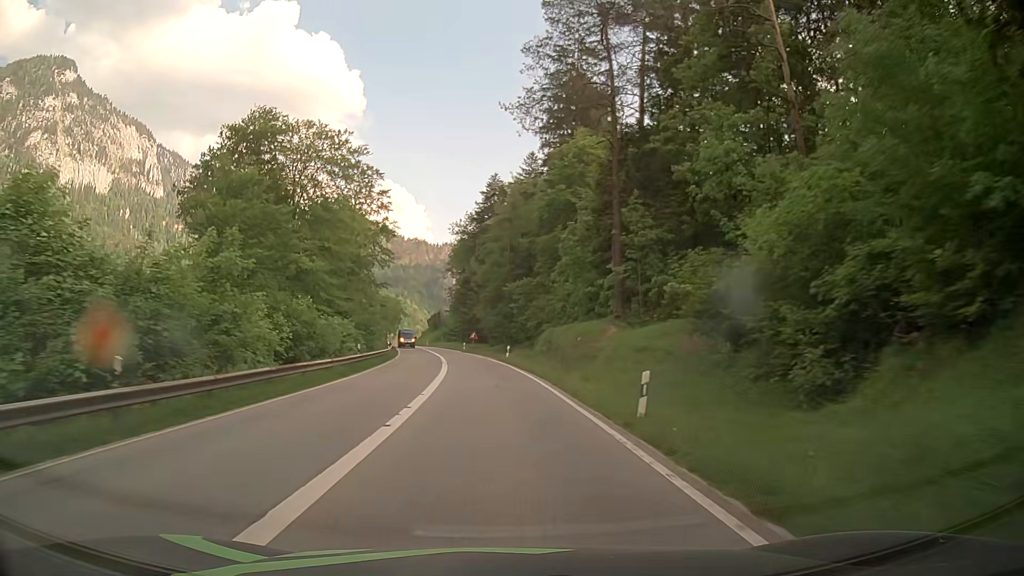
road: primary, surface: asphalt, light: Day
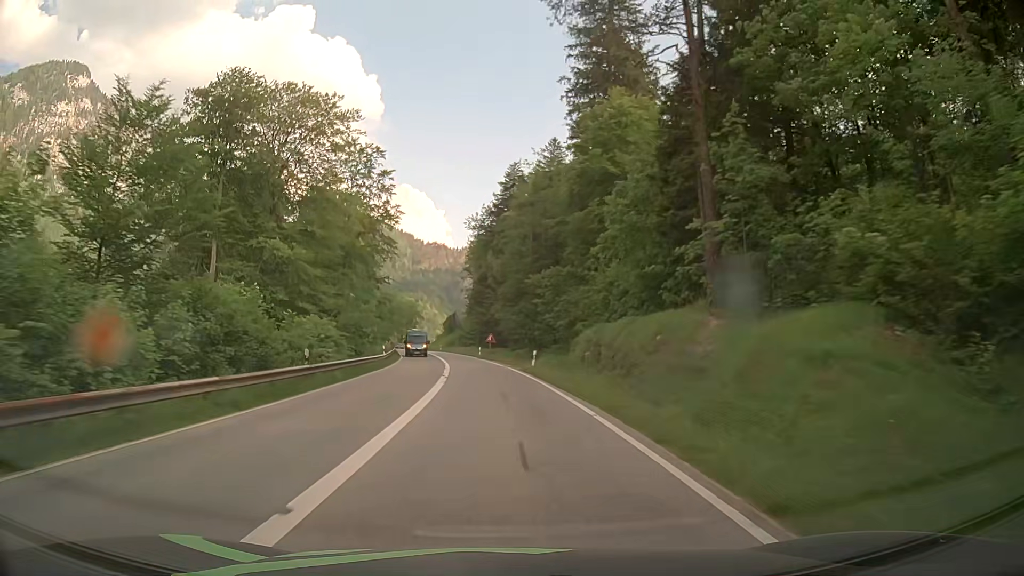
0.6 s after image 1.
(-0.2, +12.2) m; -2°
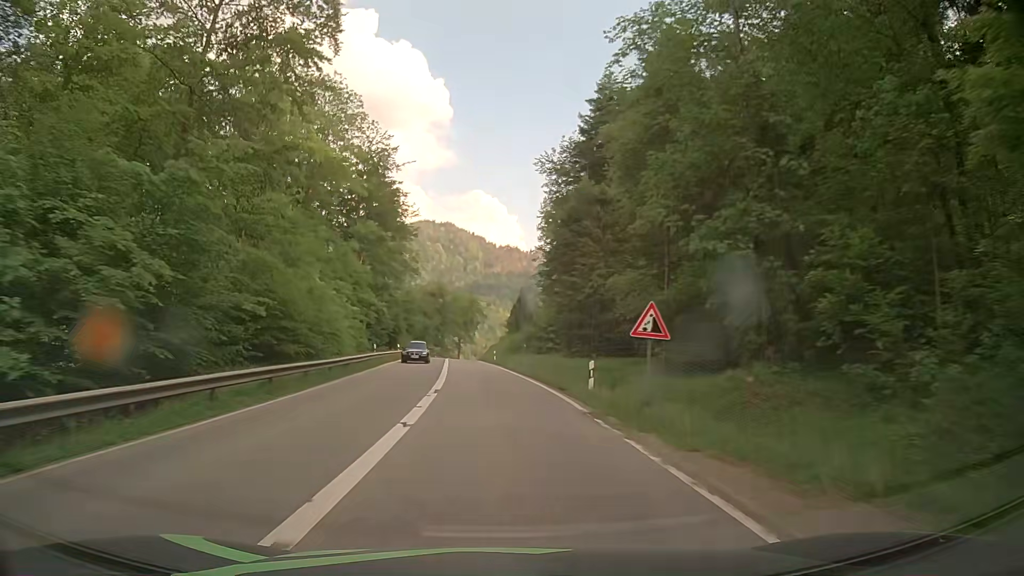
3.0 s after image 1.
(-2.6, +48.9) m; -6°
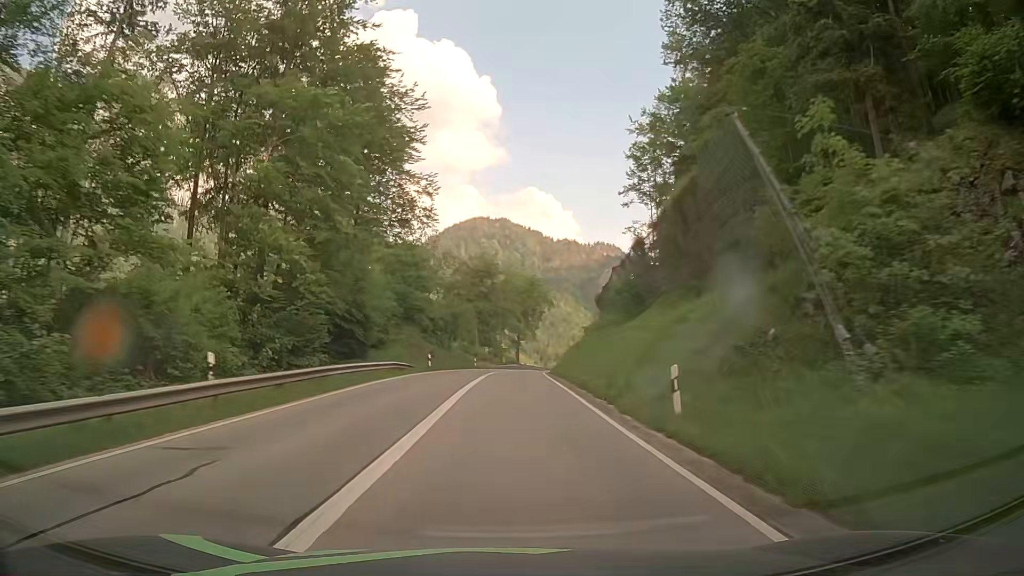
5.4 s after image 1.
(-2.7, +49.4) m; -6°
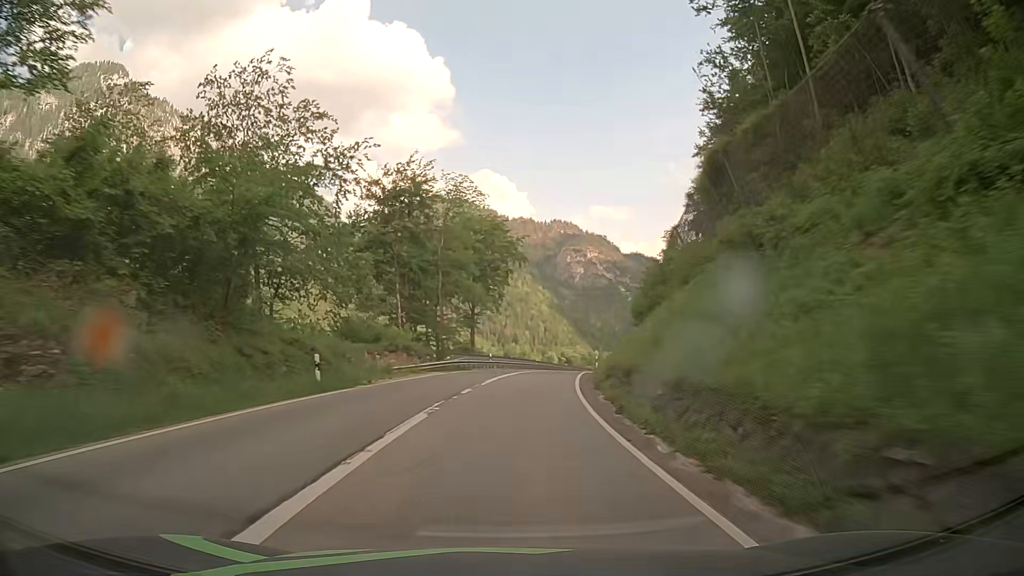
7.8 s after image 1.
(+1.4, +50.0) m; +4°
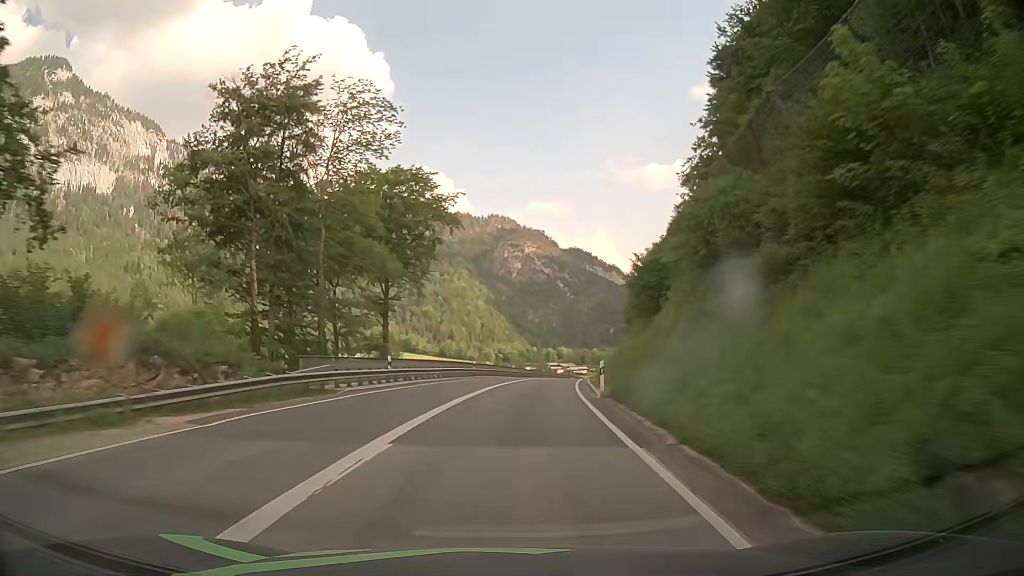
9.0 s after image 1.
(+1.1, +25.2) m; +5°
